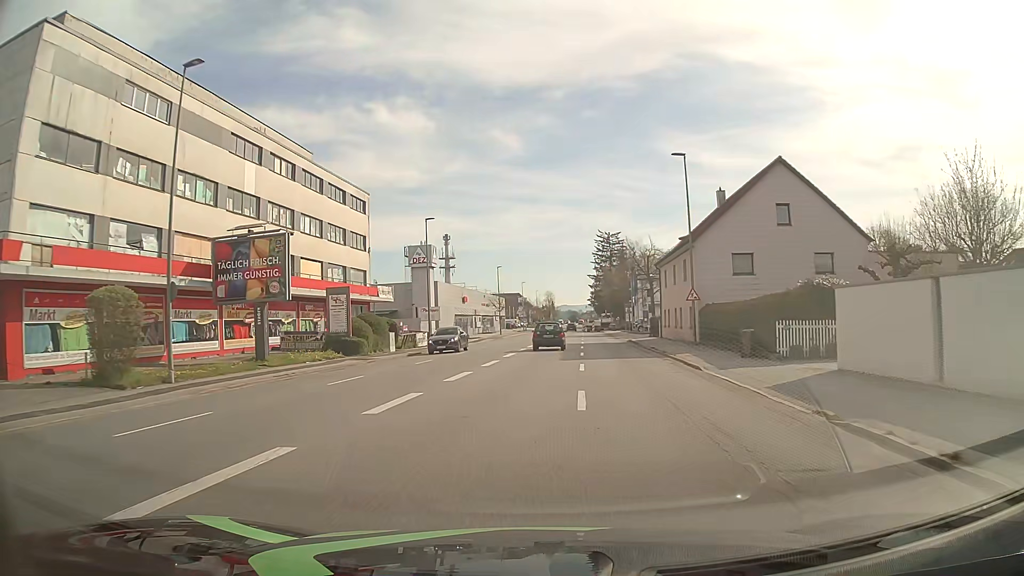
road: tertiary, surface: asphalt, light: Day
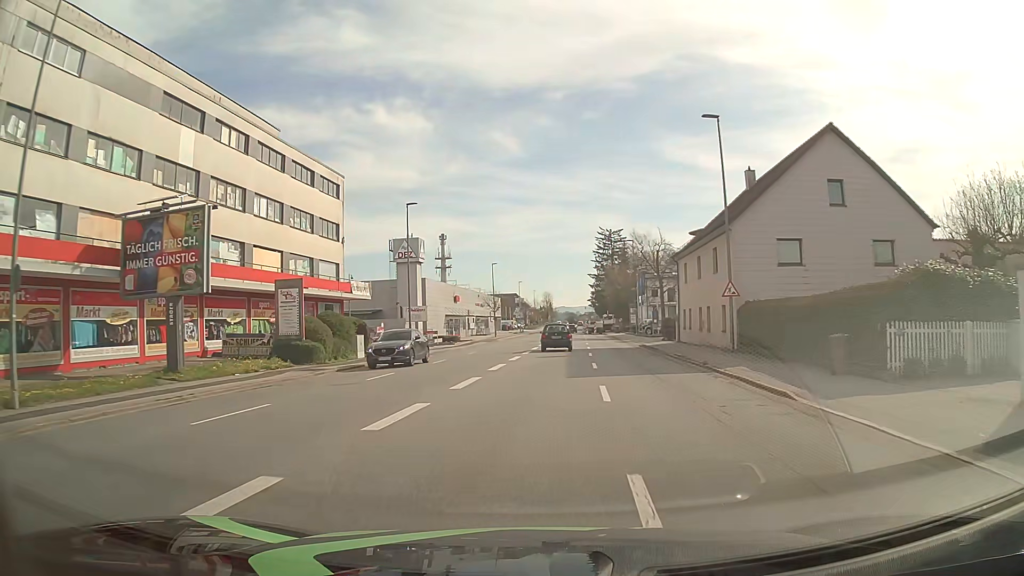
(0.0, +7.4) m; 0°
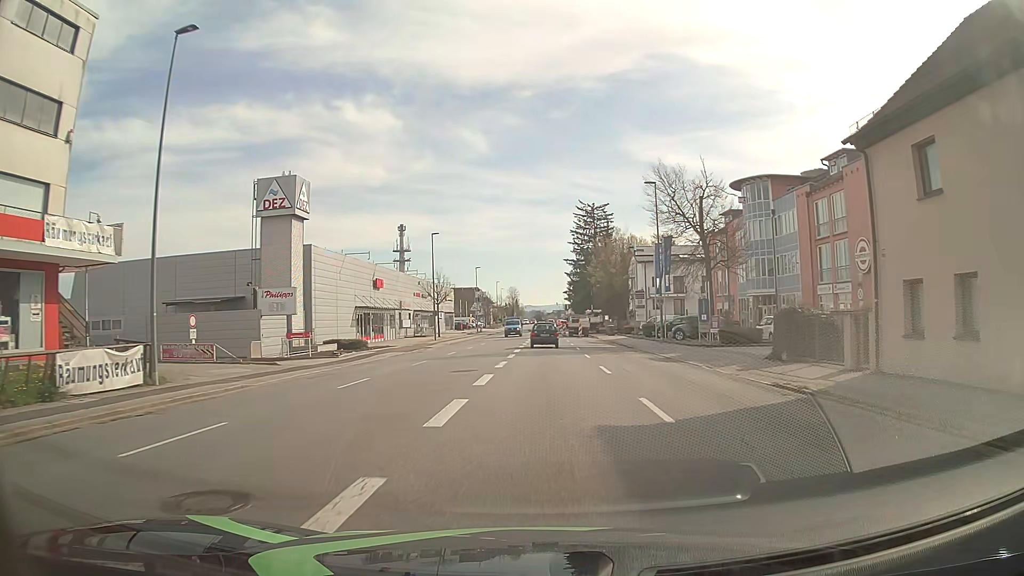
(+0.7, +29.9) m; +3°
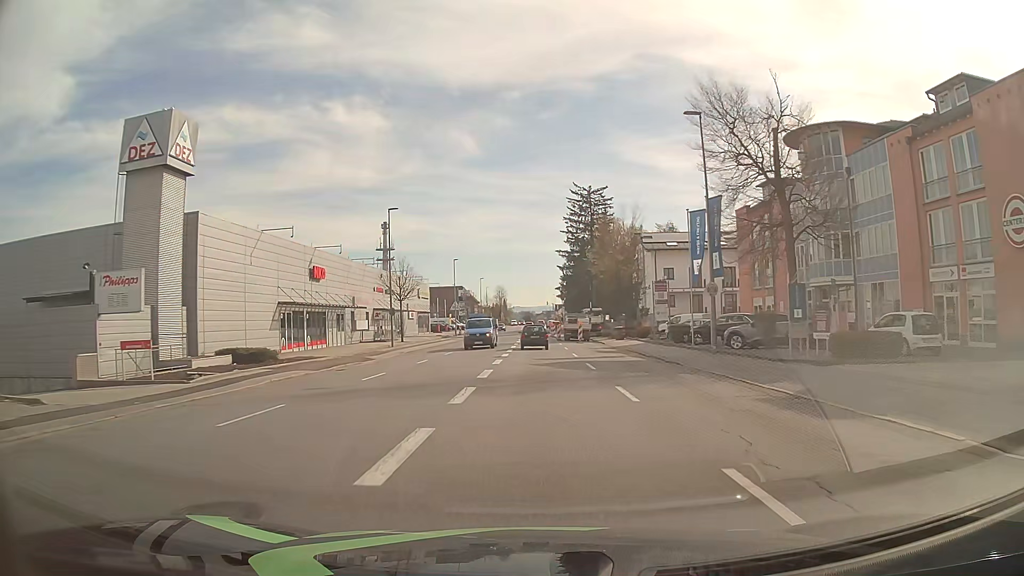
(+0.1, +15.1) m; +1°
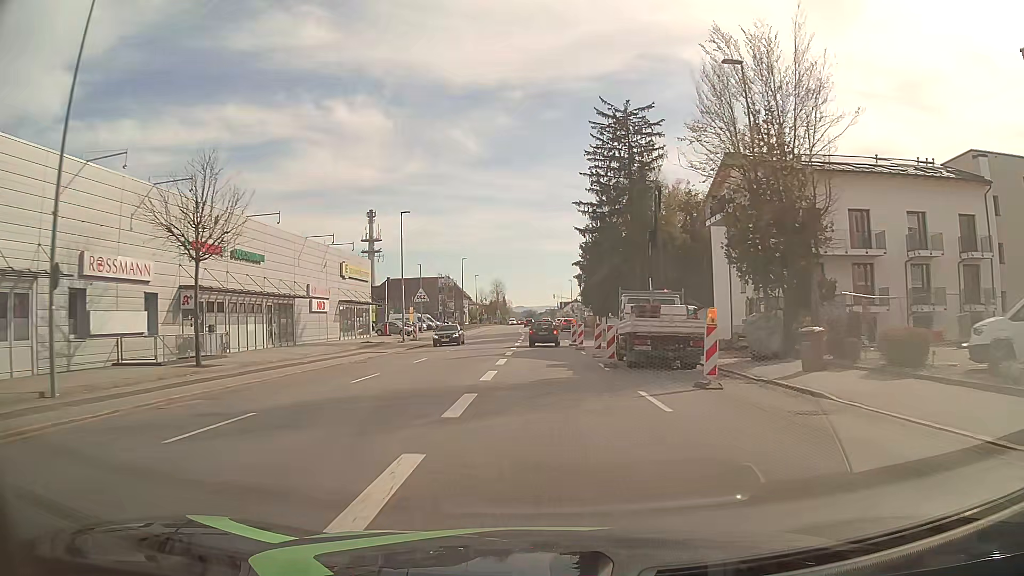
(-0.2, +38.0) m; 0°
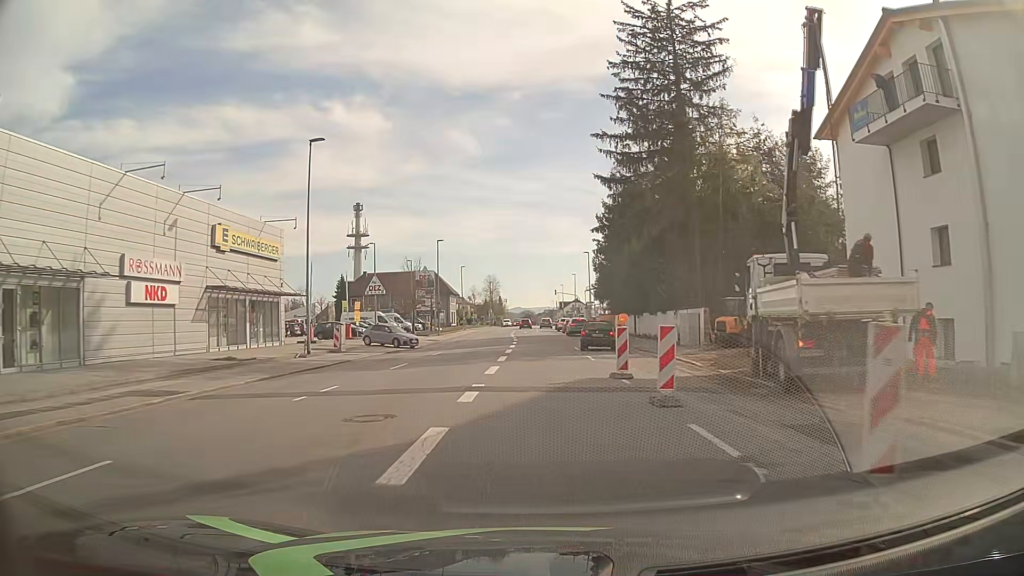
(0.0, +22.1) m; +1°
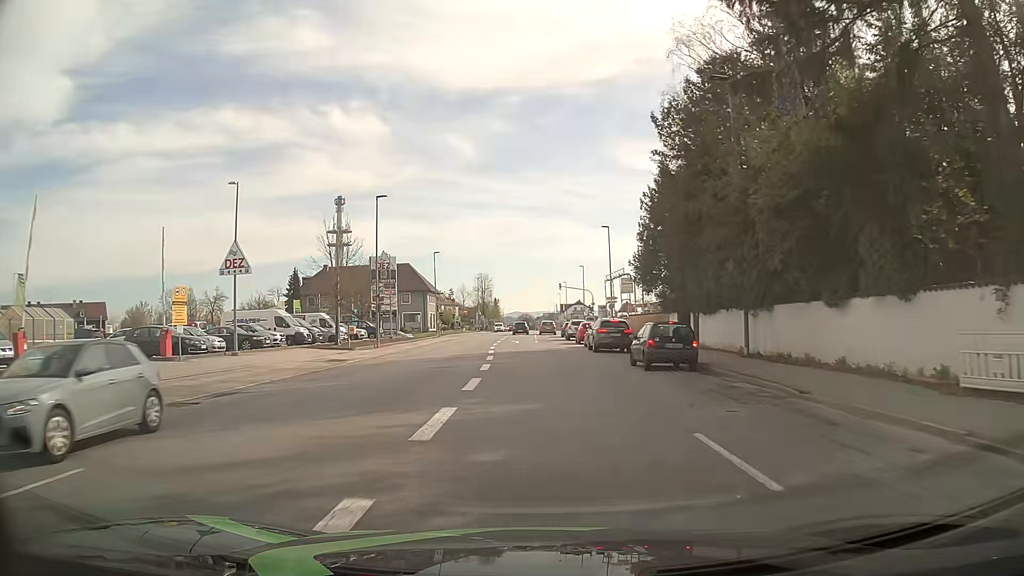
(-0.1, +27.7) m; 0°
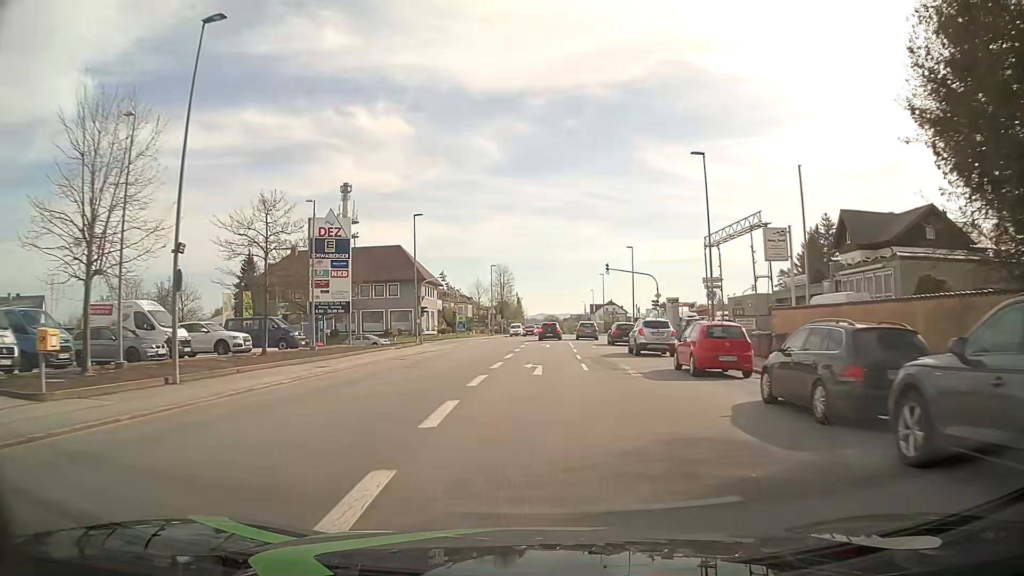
(-0.6, +29.1) m; -2°
(0, +10) (0, +20) (0, +30) (+1, +40) (+1, +50) (+1, +60) (-2, +69) (-12, +72) (-22, +72) (-32, +72) m
